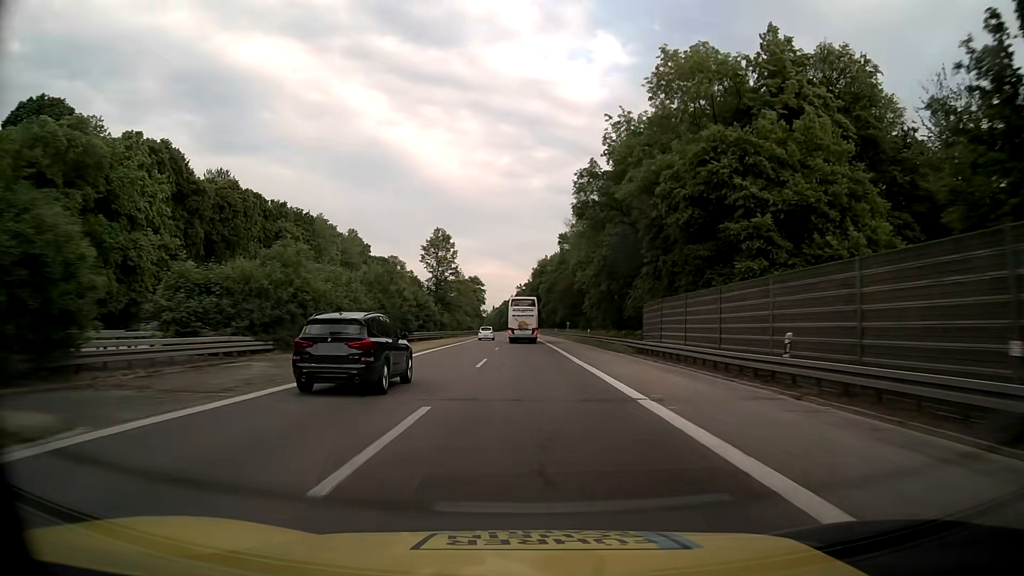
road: motorway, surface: asphalt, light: Day
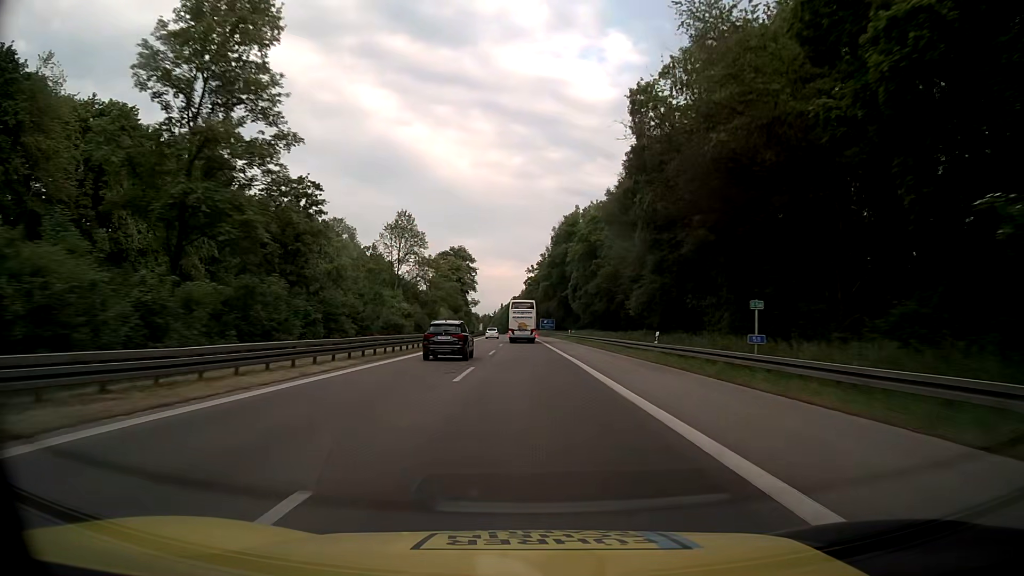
(-0.5, +79.0) m; -1°
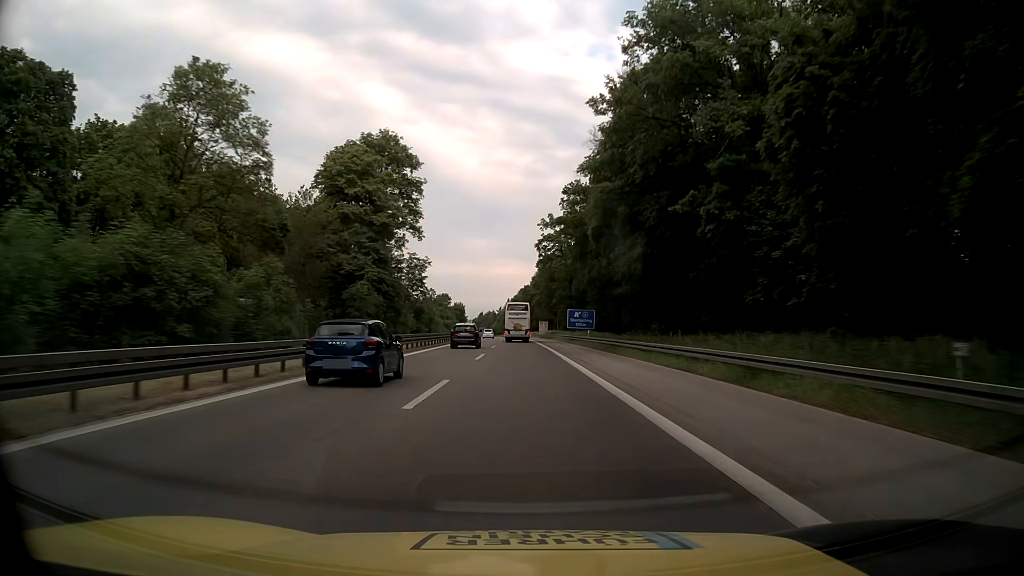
(-0.5, +78.9) m; -1°
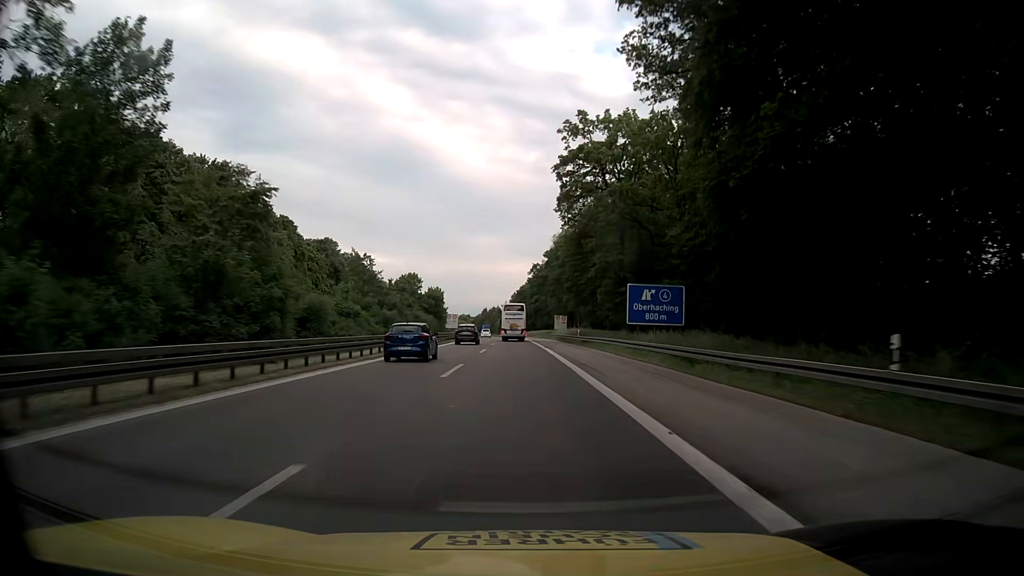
(-0.2, +47.4) m; -1°
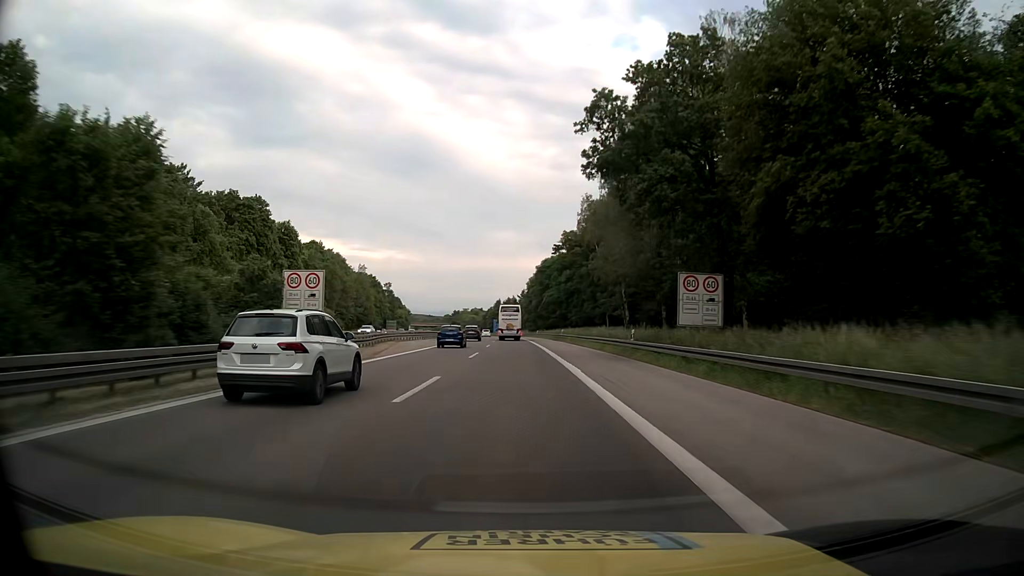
(-1.0, +79.0) m; -1°
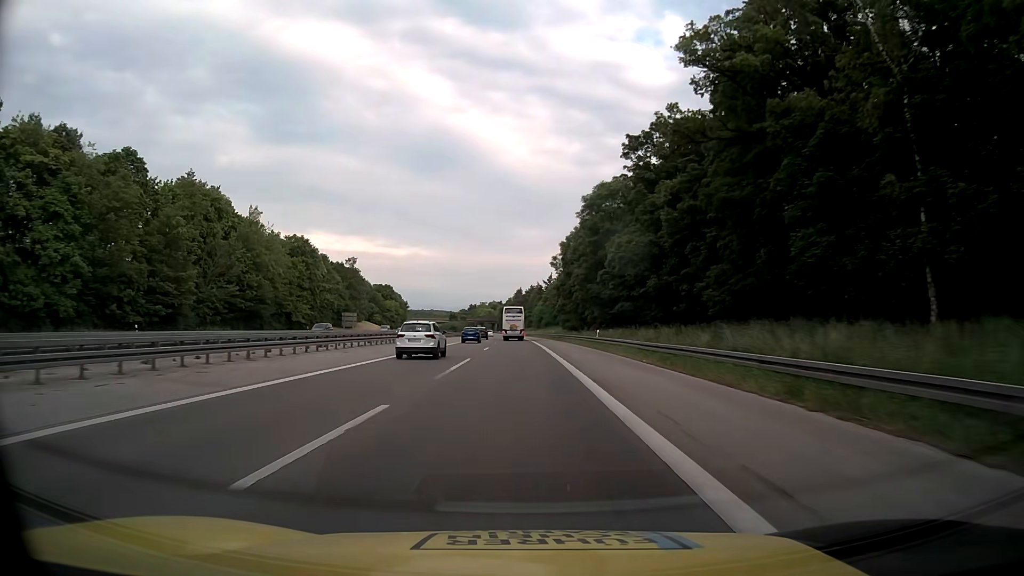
(-1.4, +79.3) m; -2°
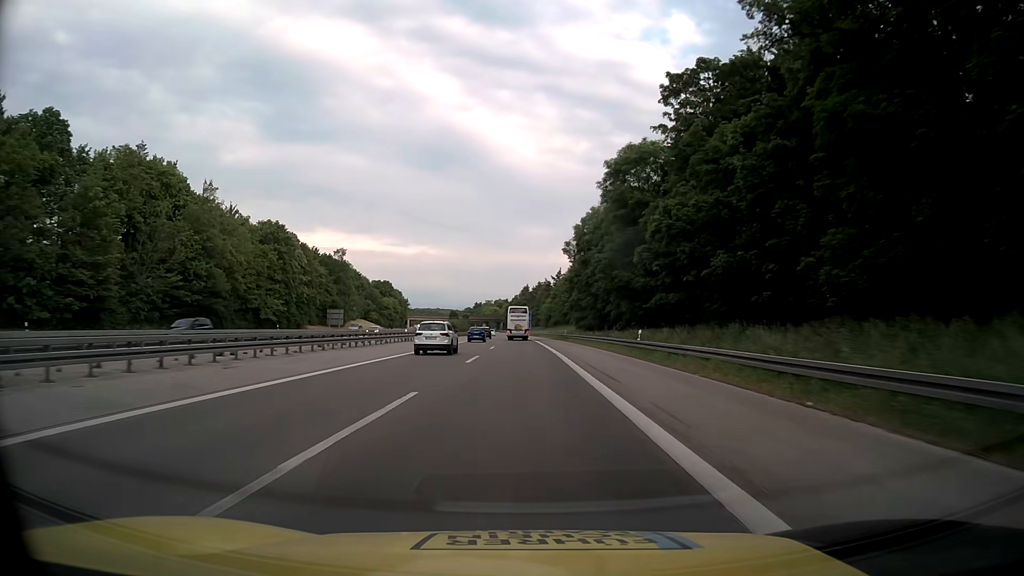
(-0.1, +15.9) m; -1°
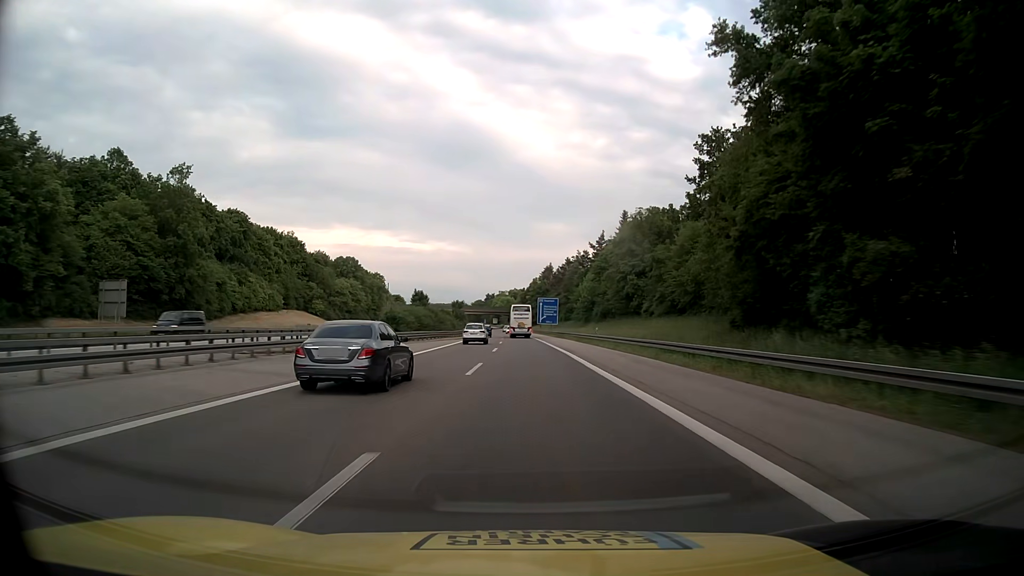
(-1.0, +79.3) m; -2°
(0, +10) (0, +20) (0, +30) (0, +40) (0, +50) (-1, +60) (-1, +70) (-1, +80) (-1, +90) (-2, +100) m
